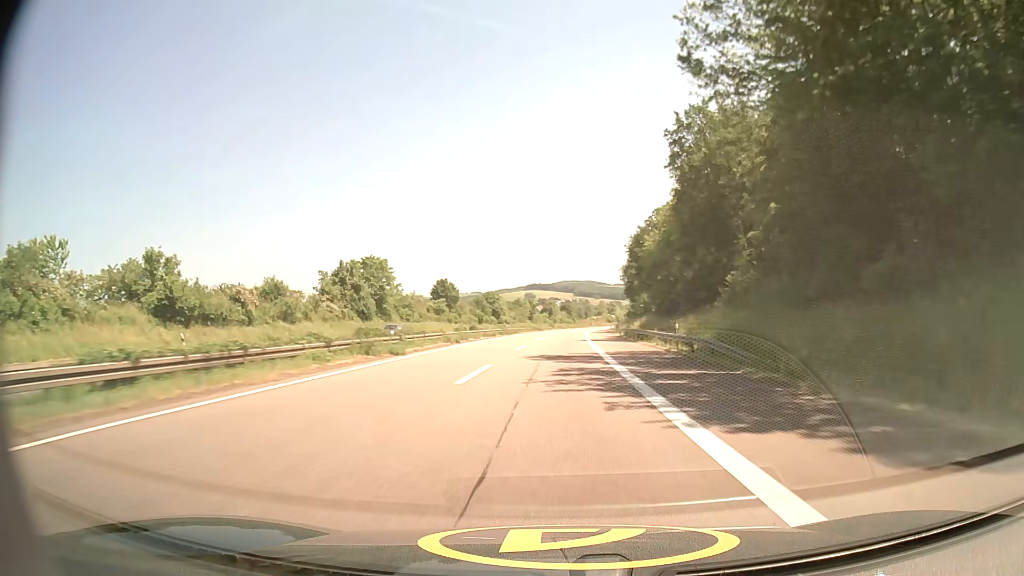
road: motorway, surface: asphalt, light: Day
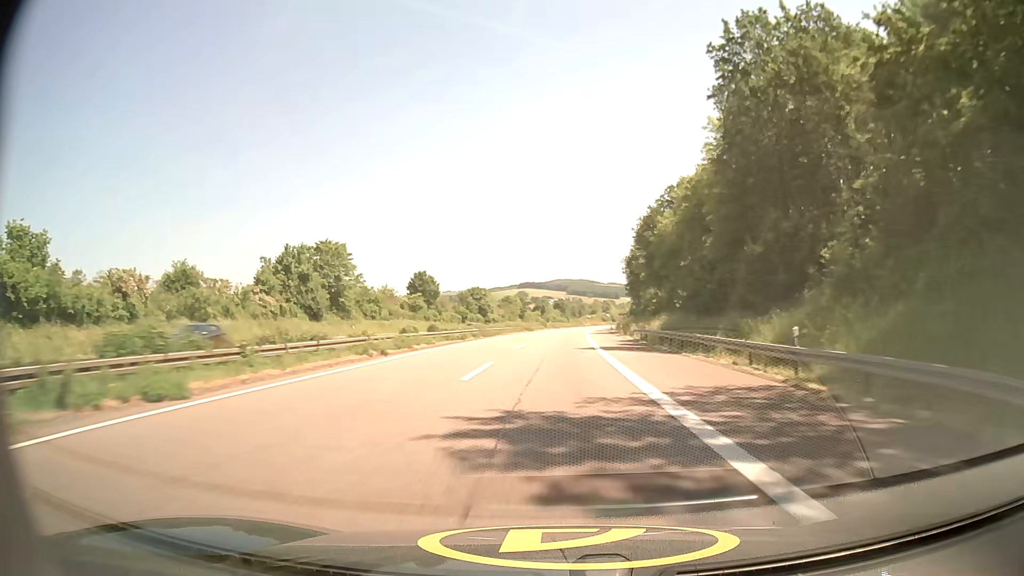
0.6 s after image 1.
(0.0, +17.4) m; 0°
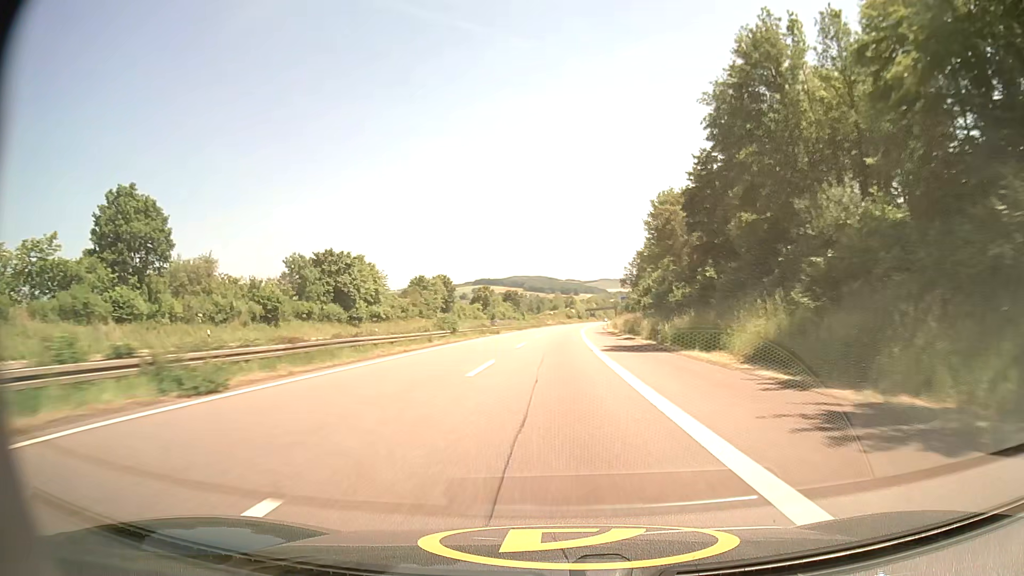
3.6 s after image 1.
(+2.6, +87.6) m; +3°
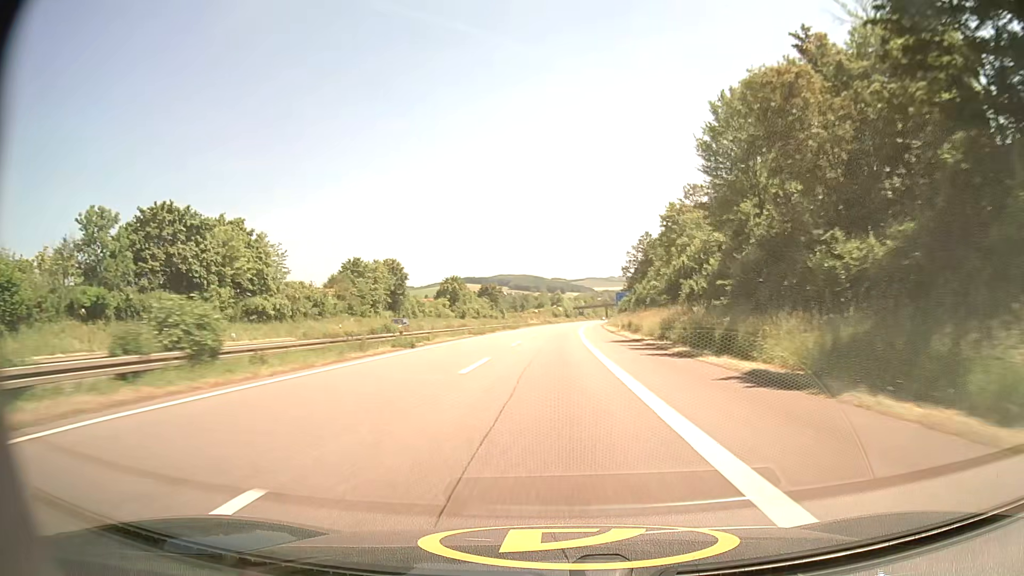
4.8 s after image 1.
(+0.6, +35.4) m; +1°
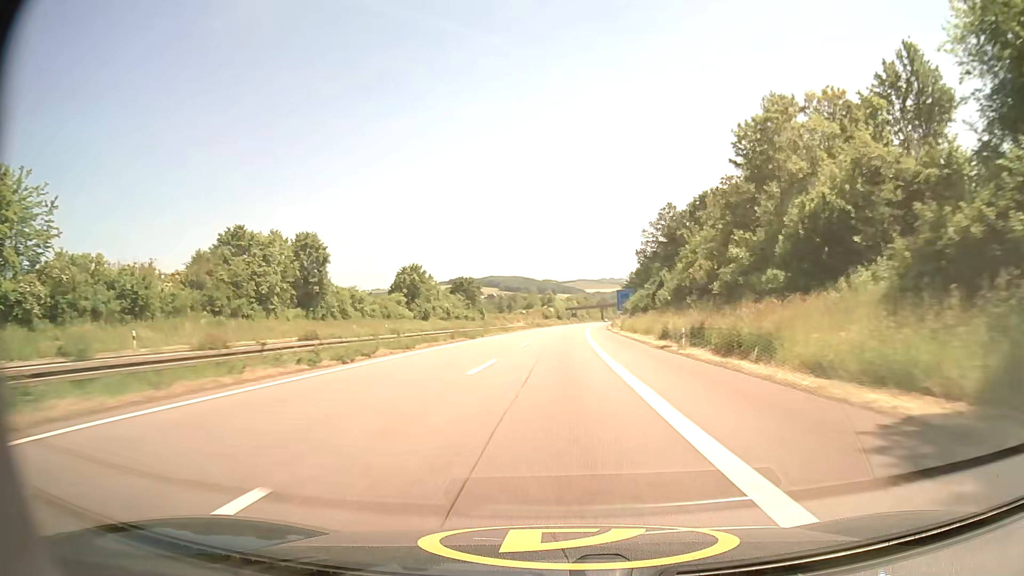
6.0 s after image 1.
(+0.3, +35.6) m; +1°
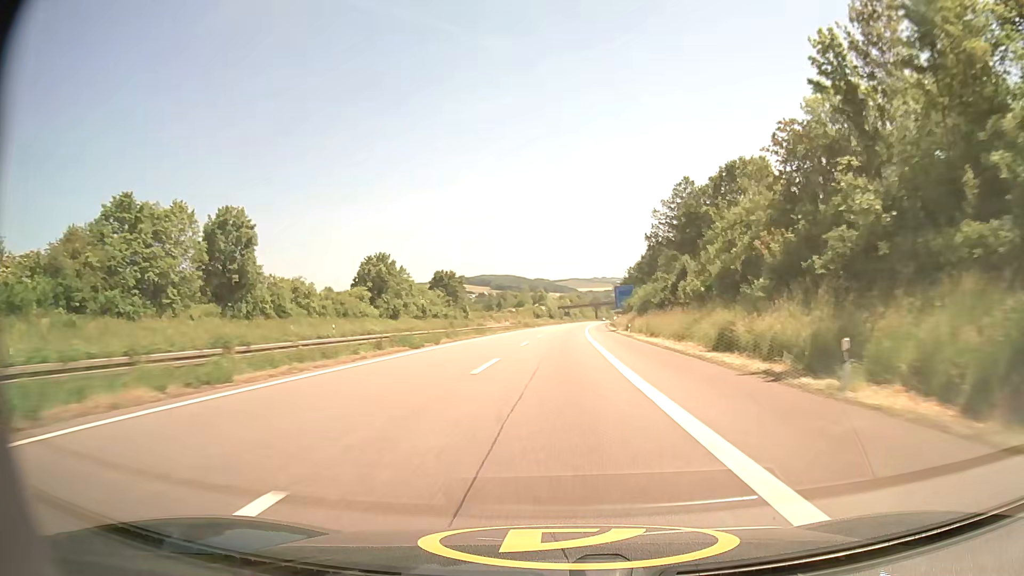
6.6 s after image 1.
(0.0, +17.8) m; +1°
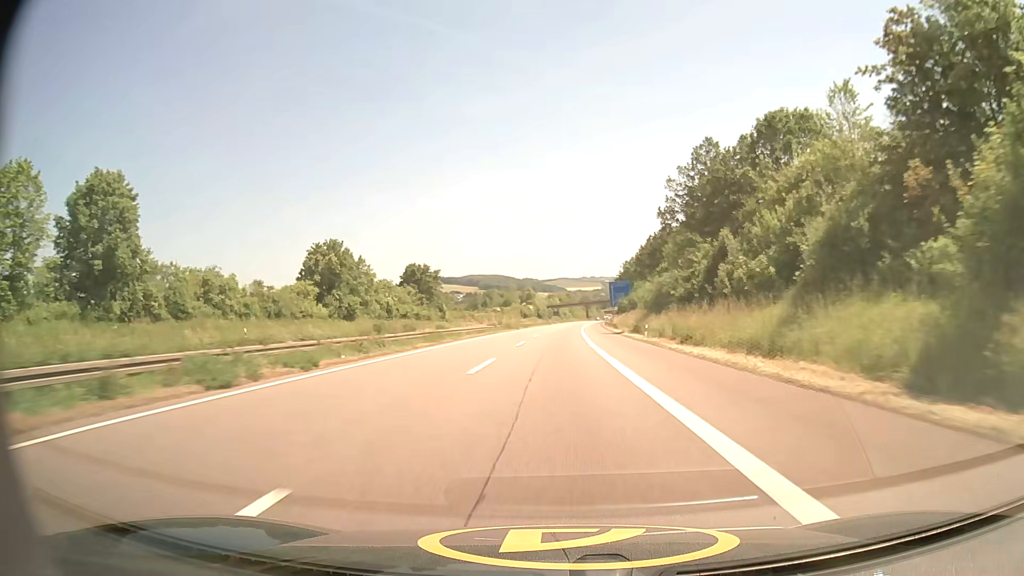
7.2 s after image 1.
(+0.1, +17.8) m; +1°
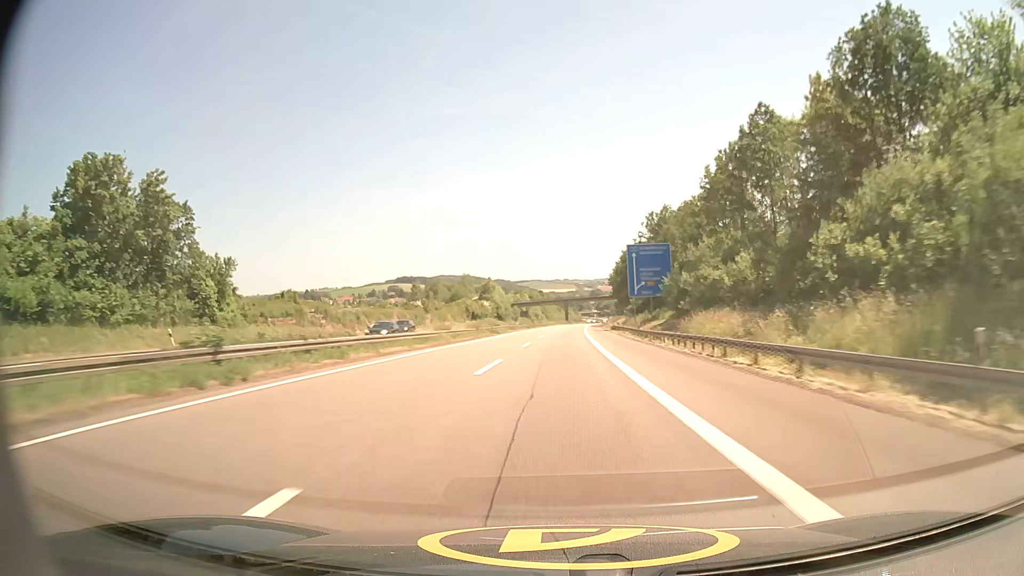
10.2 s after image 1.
(+2.1, +88.7) m; +2°
(0, +10) (0, +20) (0, +30) (0, +40) (+1, +50) (+1, +60) (+1, +70) (+2, +80) (+2, +90) (+3, +100) m
